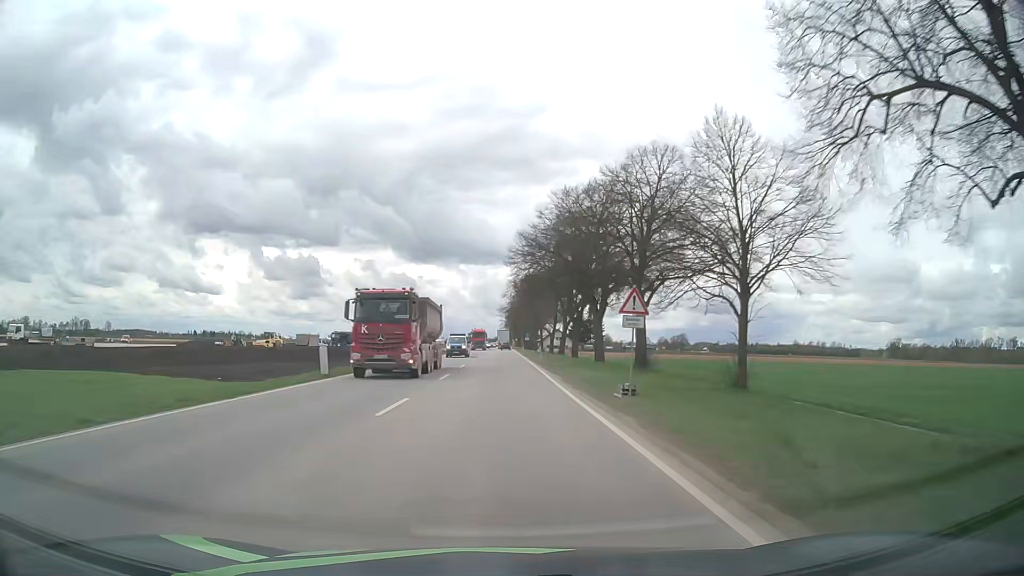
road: unclassified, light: Day
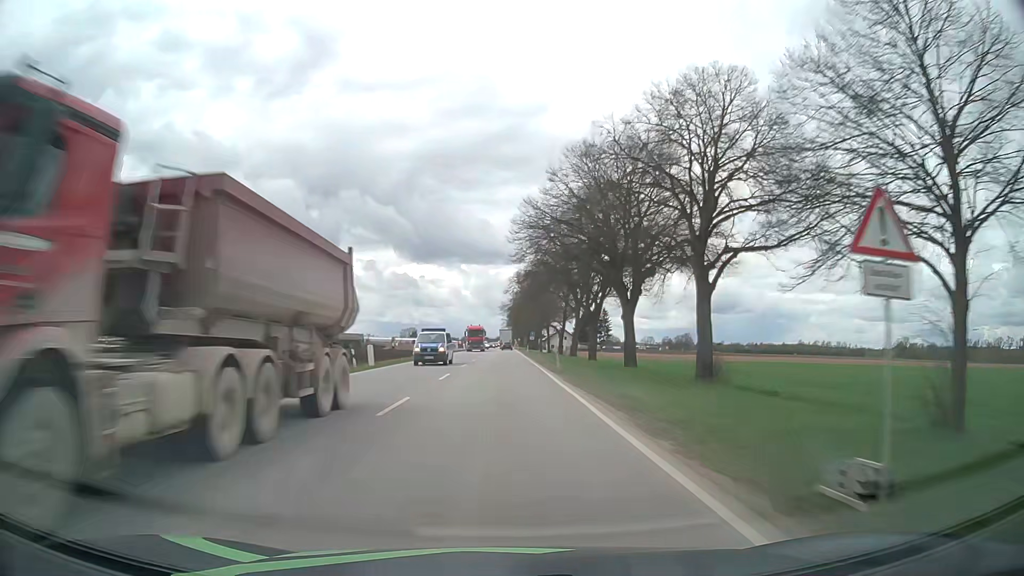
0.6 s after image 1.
(0.0, +12.4) m; 0°
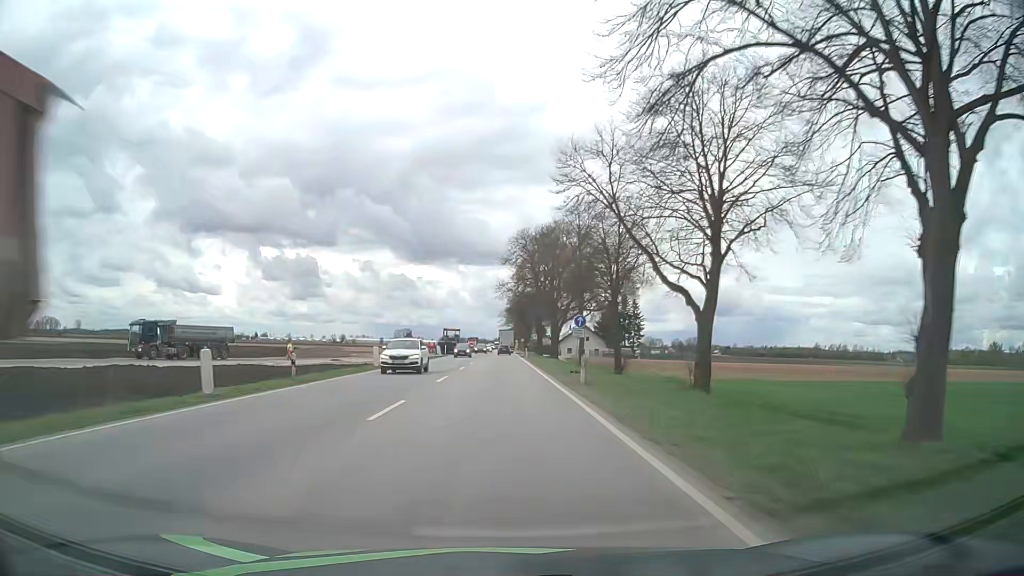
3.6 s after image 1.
(0.0, +60.1) m; 0°
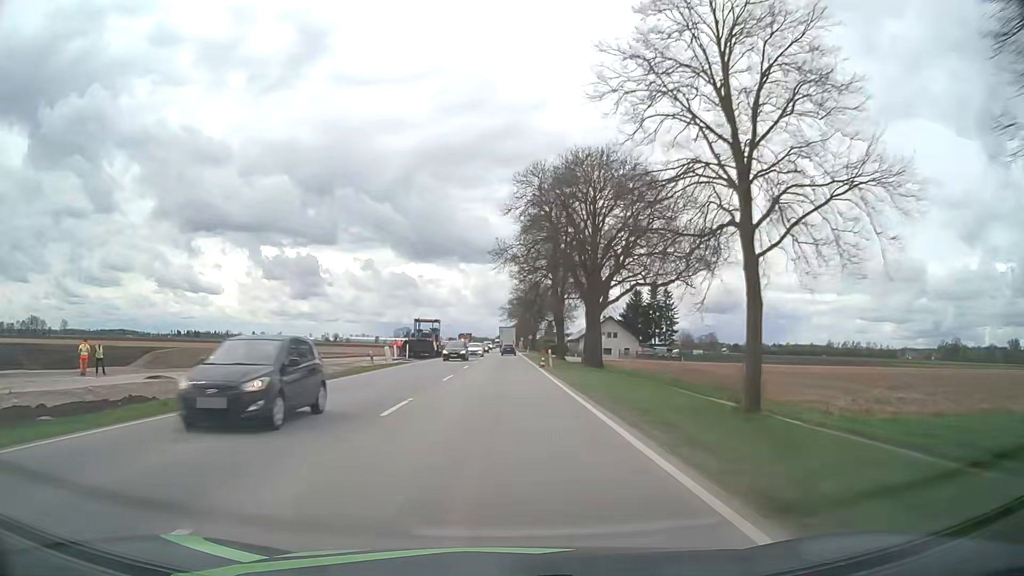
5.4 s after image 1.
(0.0, +35.1) m; 0°
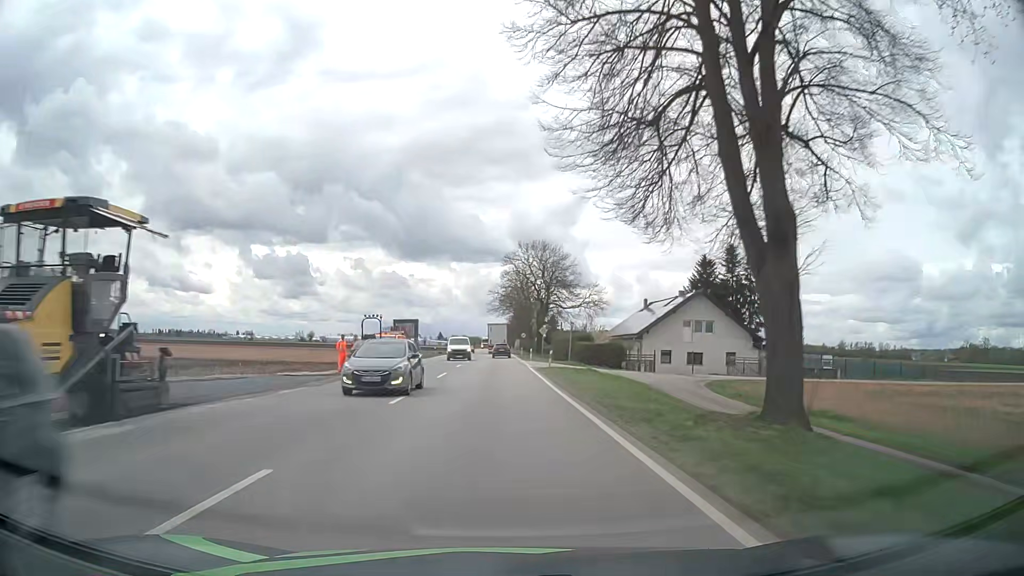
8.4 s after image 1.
(+0.5, +57.5) m; +1°
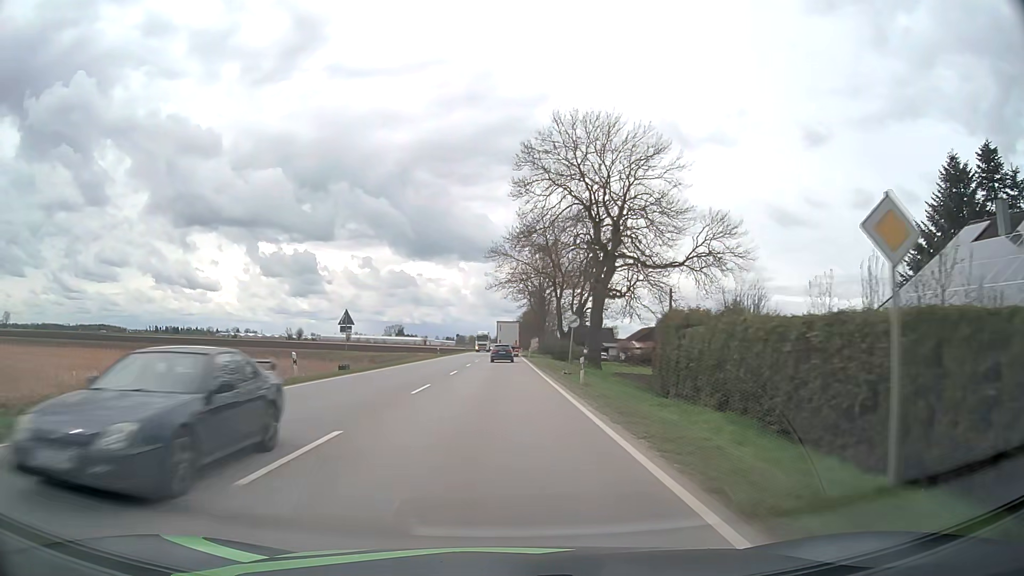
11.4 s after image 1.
(-0.5, +56.8) m; -1°
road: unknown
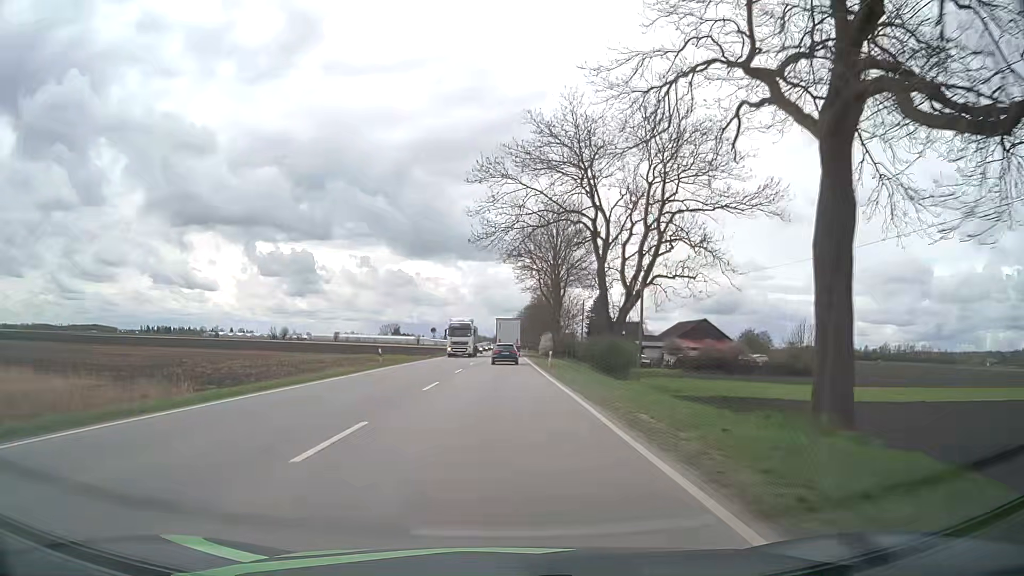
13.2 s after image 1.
(0.0, +34.7) m; 0°
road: primary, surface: asphalt
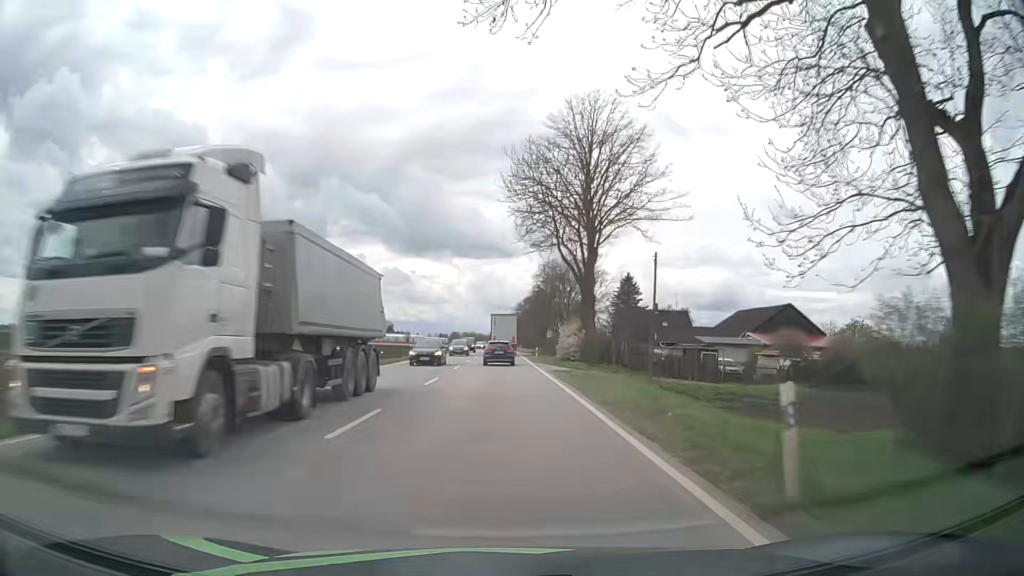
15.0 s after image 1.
(+0.2, +34.5) m; 0°
(0, +10) (0, +20) (0, +30) (0, +40) (0, +50) (0, +60) (0, +70) (0, +80) (0, +90) (0, +100) m
